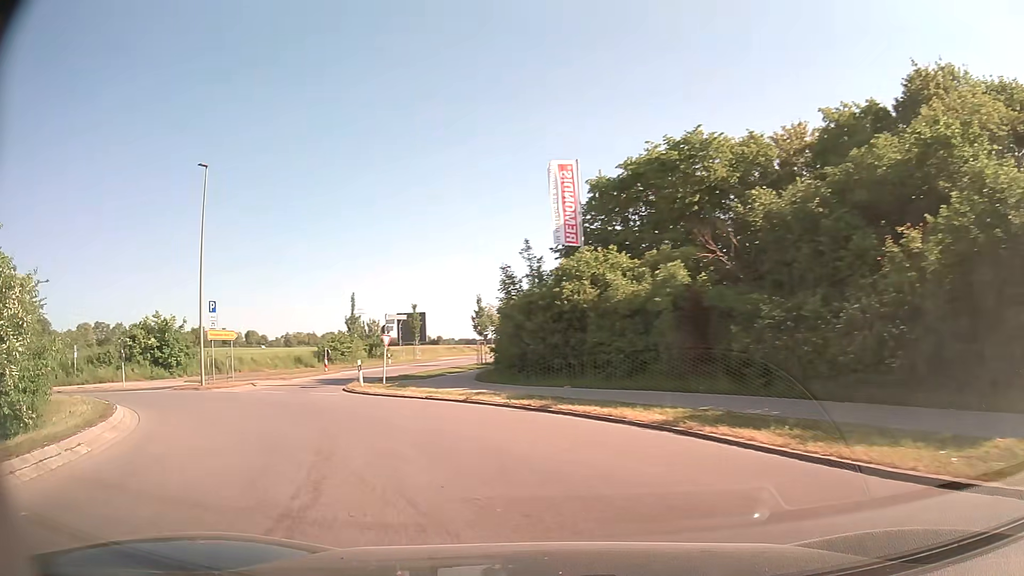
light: Day
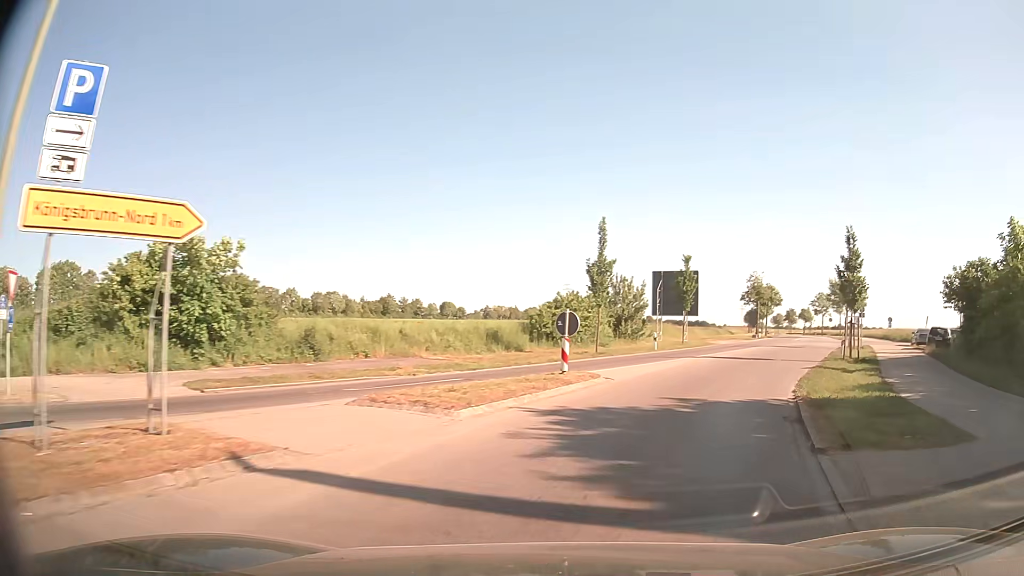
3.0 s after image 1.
(-9.8, +25.8) m; -20°
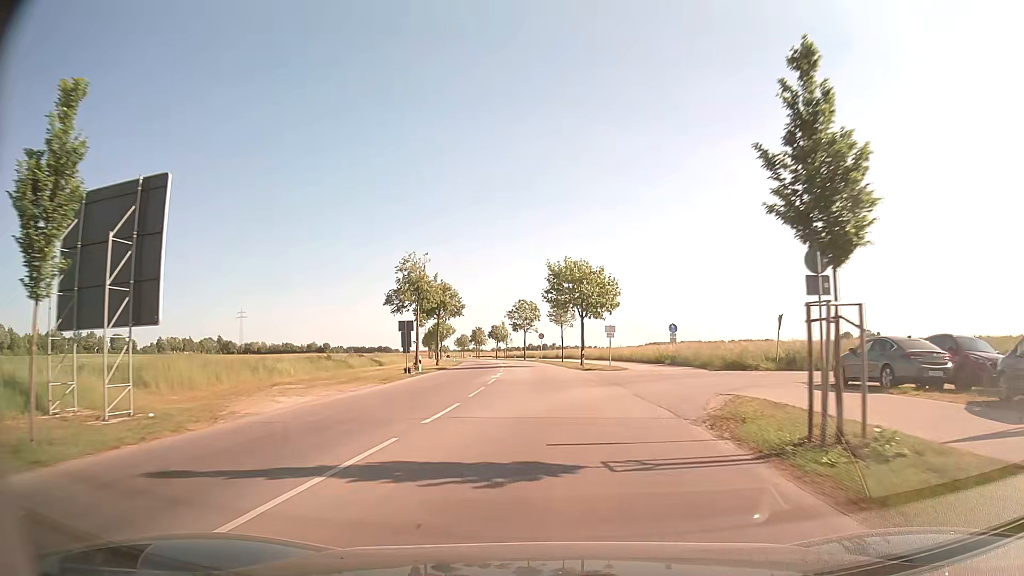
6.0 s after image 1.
(+12.7, +35.1) m; +28°
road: tertiary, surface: asphalt
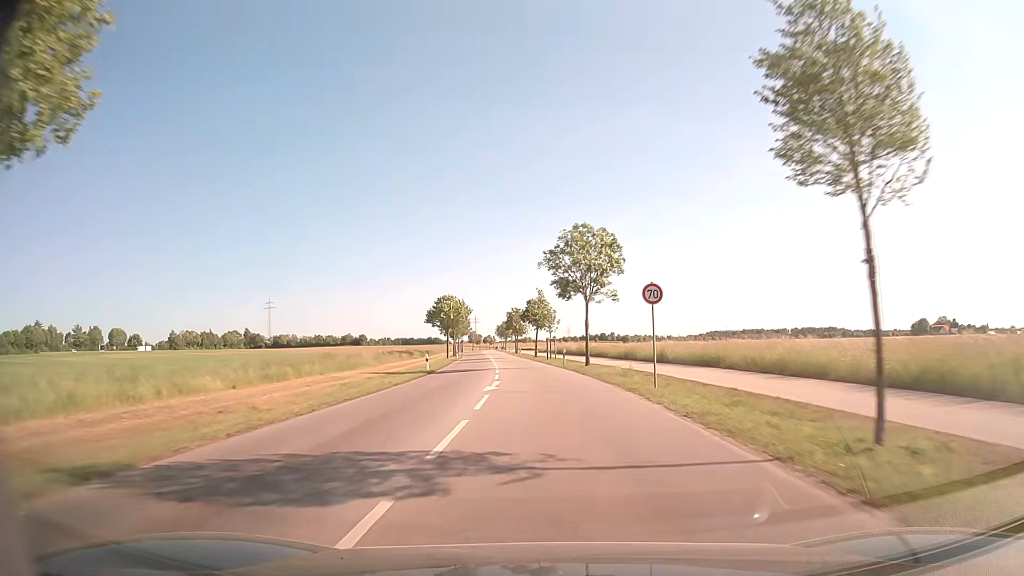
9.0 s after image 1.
(-2.0, +52.9) m; -5°
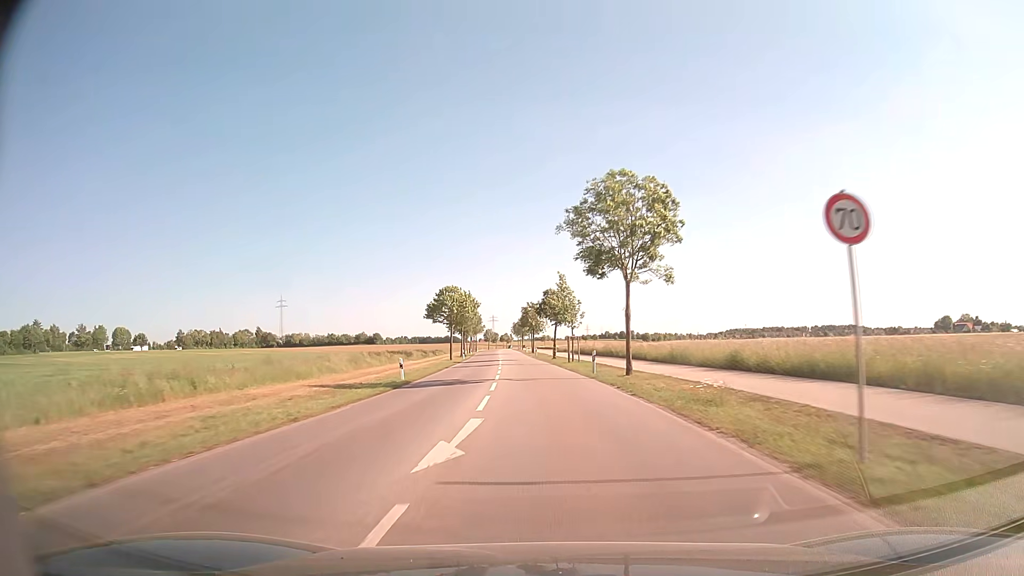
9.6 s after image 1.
(-0.2, +12.2) m; -1°
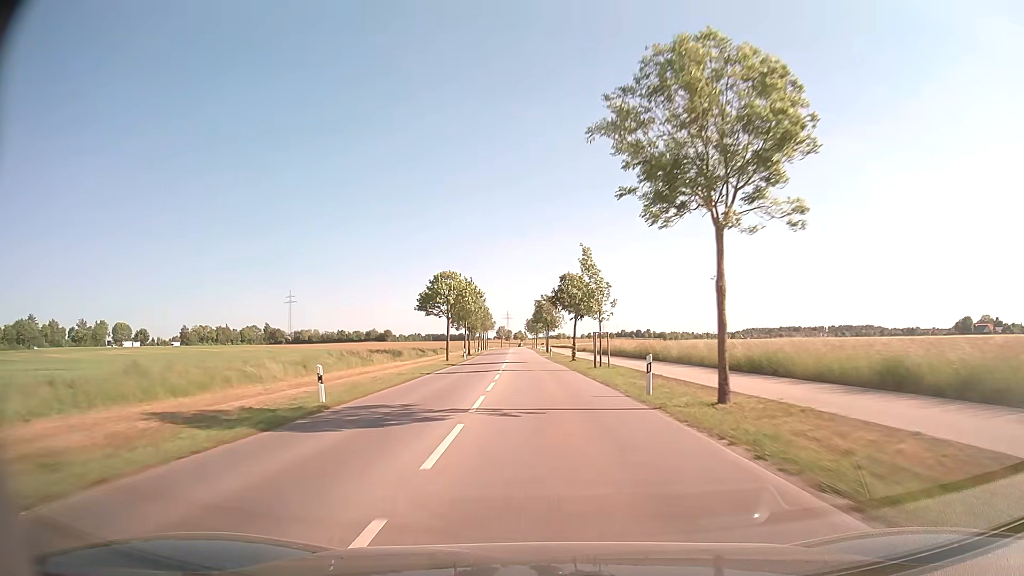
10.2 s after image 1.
(-0.2, +12.7) m; -2°
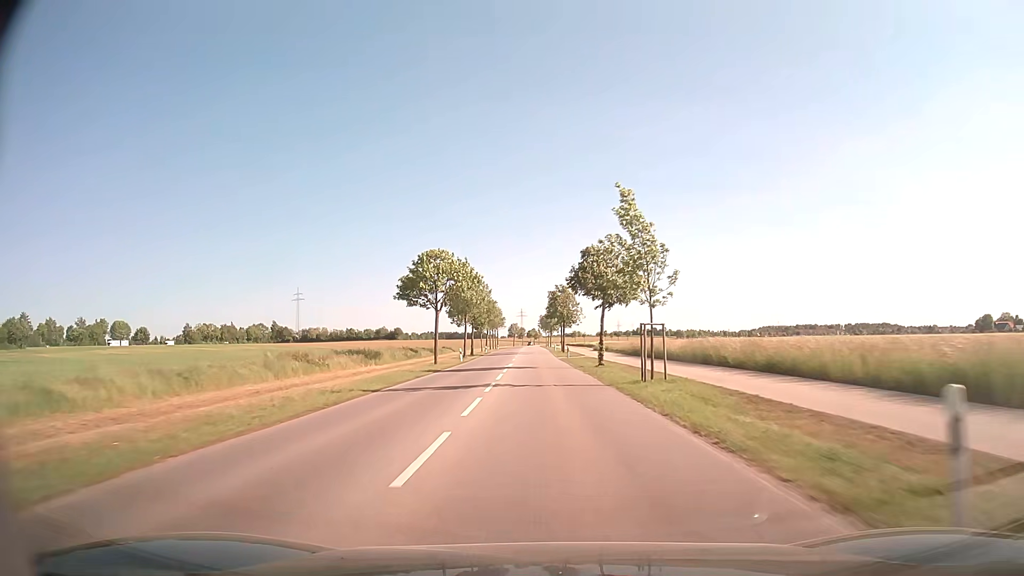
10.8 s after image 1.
(-0.1, +13.1) m; -1°
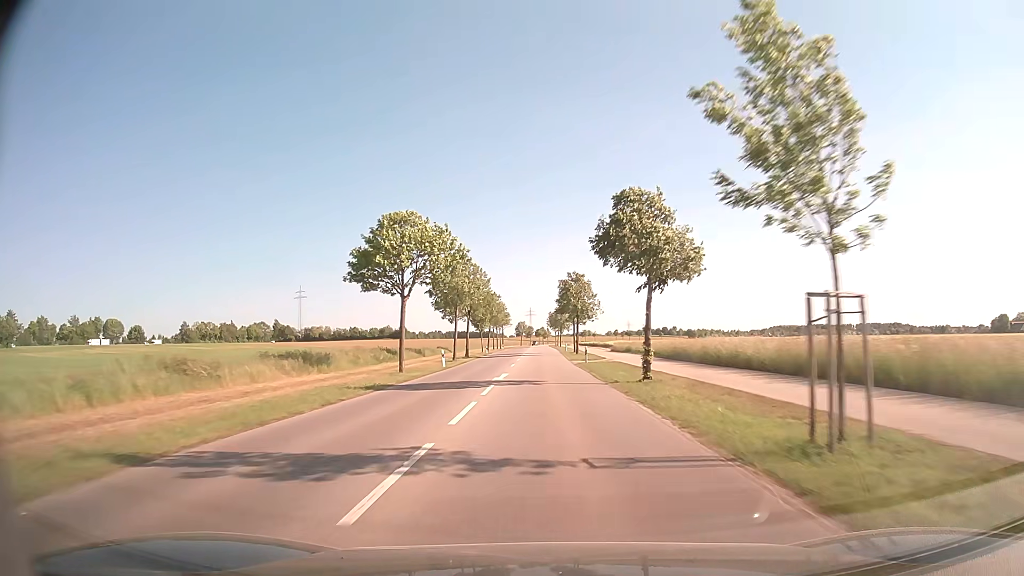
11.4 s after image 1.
(-0.1, +13.6) m; -1°
(0, +10) (0, +20) (0, +30) (0, +40) (0, +50) (0, +60) (-1, +70) (-1, +80) (-1, +90) (-1, +100) m
